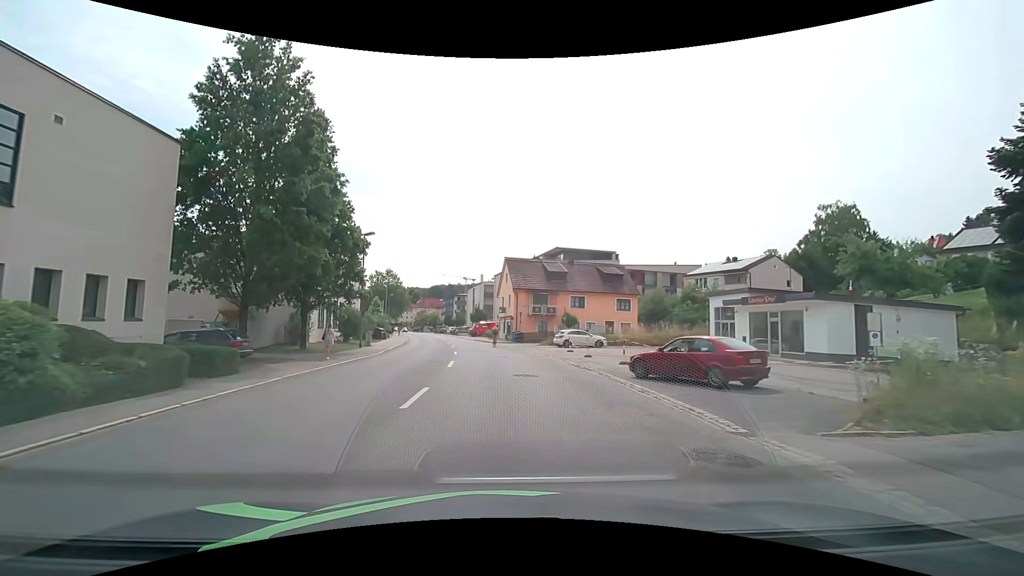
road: tertiary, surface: asphalt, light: Day
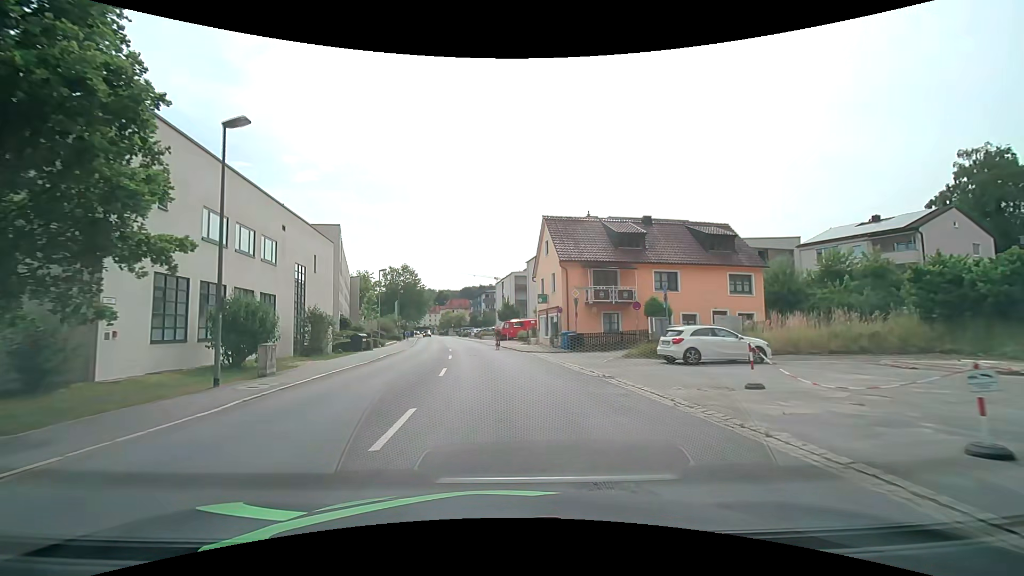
(-0.5, +20.9) m; -3°
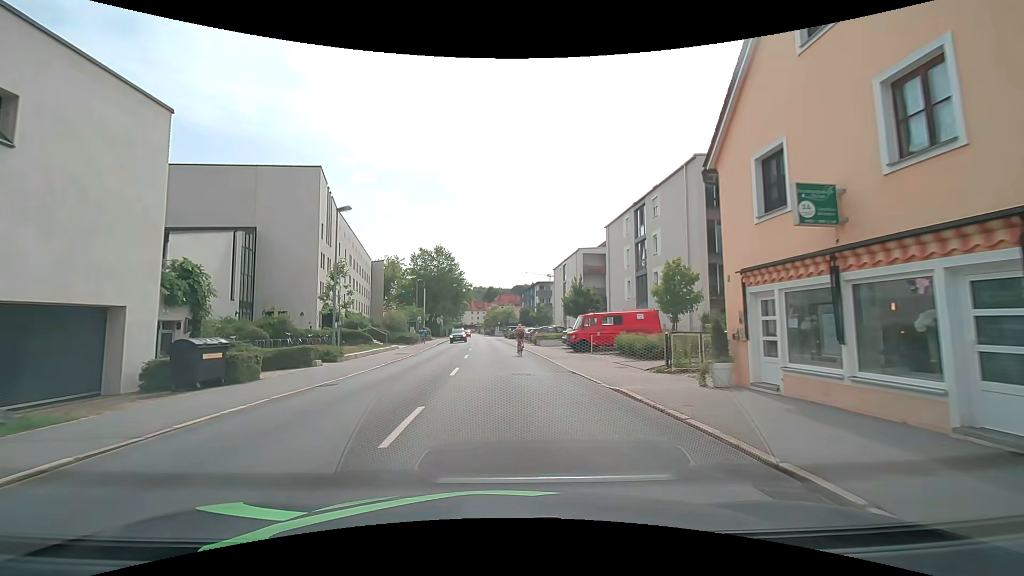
(-1.9, +27.3) m; -7°
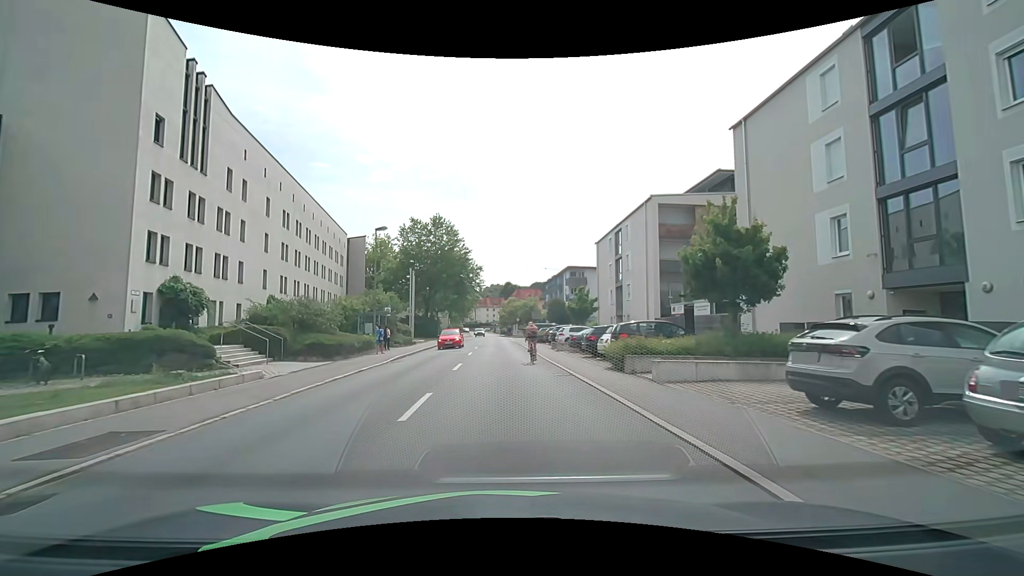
(-0.6, +25.5) m; -2°
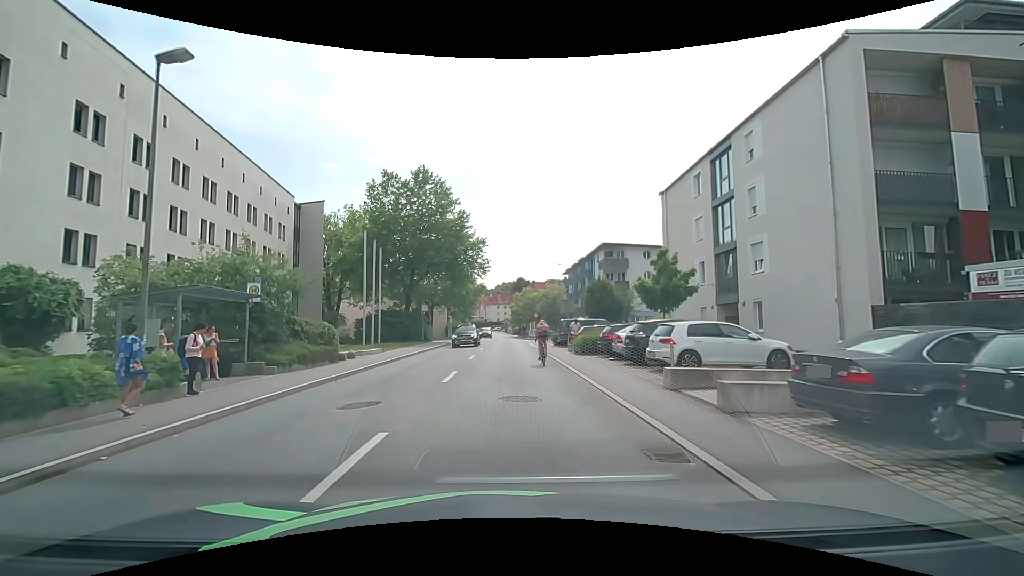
(-0.4, +21.8) m; -2°
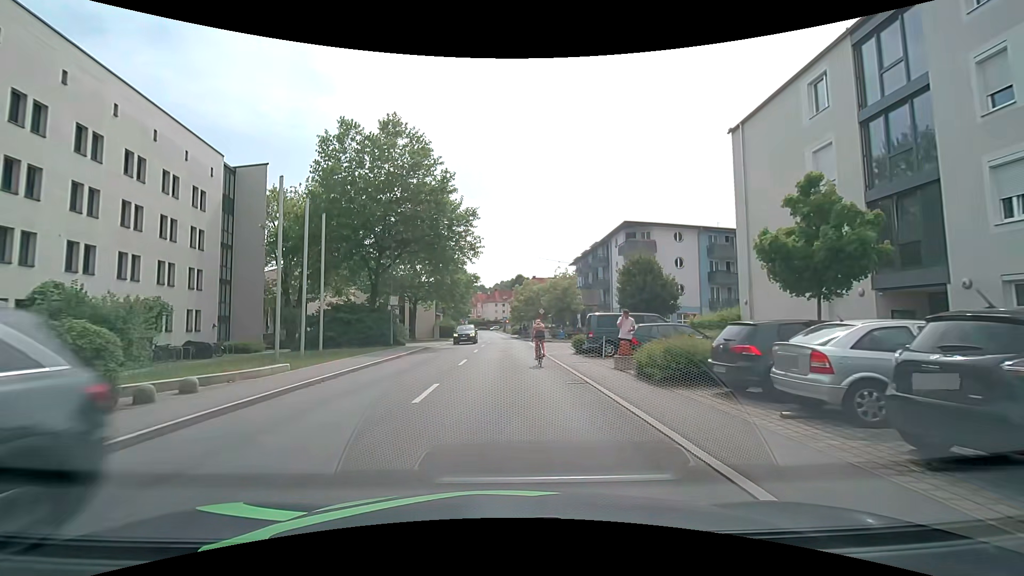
(-0.1, +12.5) m; 0°
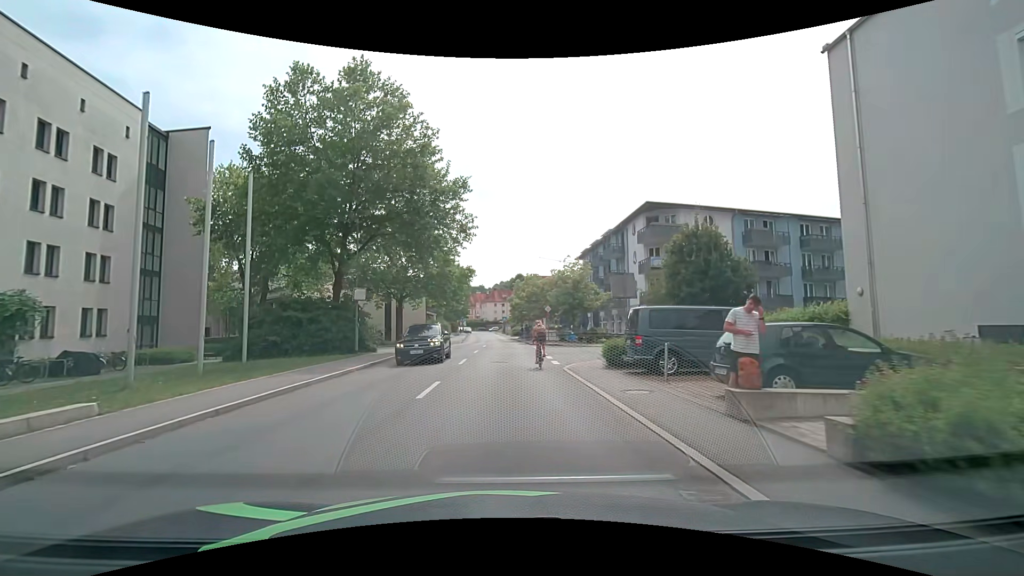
(-0.1, +8.2) m; -1°
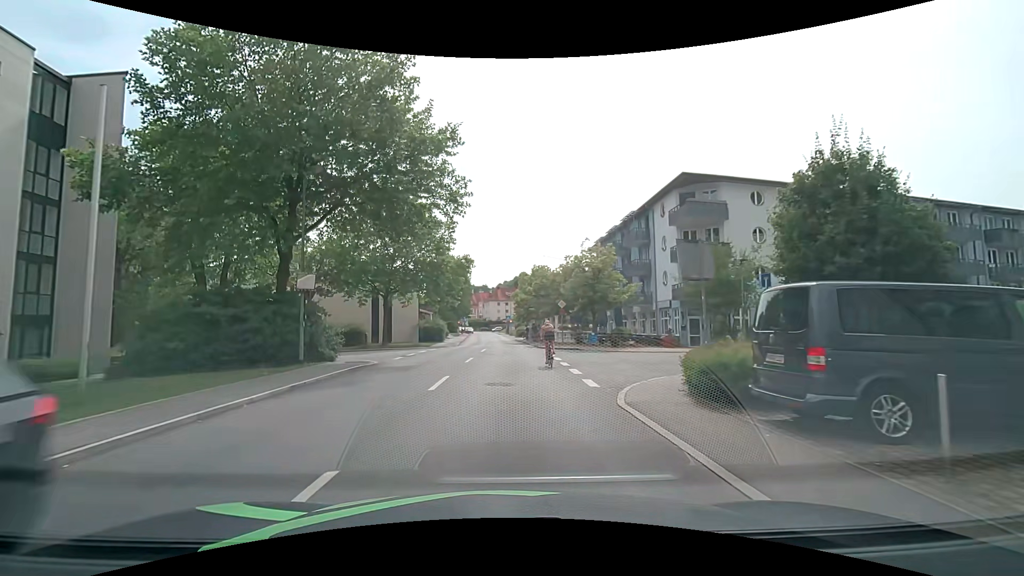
(0.0, +7.9) m; 0°
(0, +10) (0, +20) (0, +30) (0, +40) (0, +50) (0, +60) (-1, +70) (-1, +80) (-1, +90) (-2, +100) m
